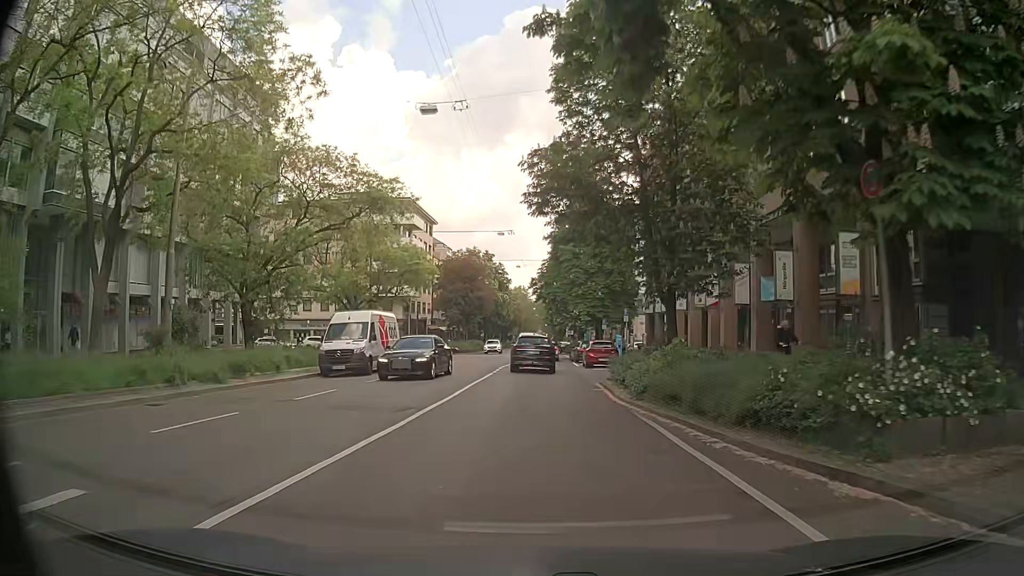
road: secondary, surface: asphalt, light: Day
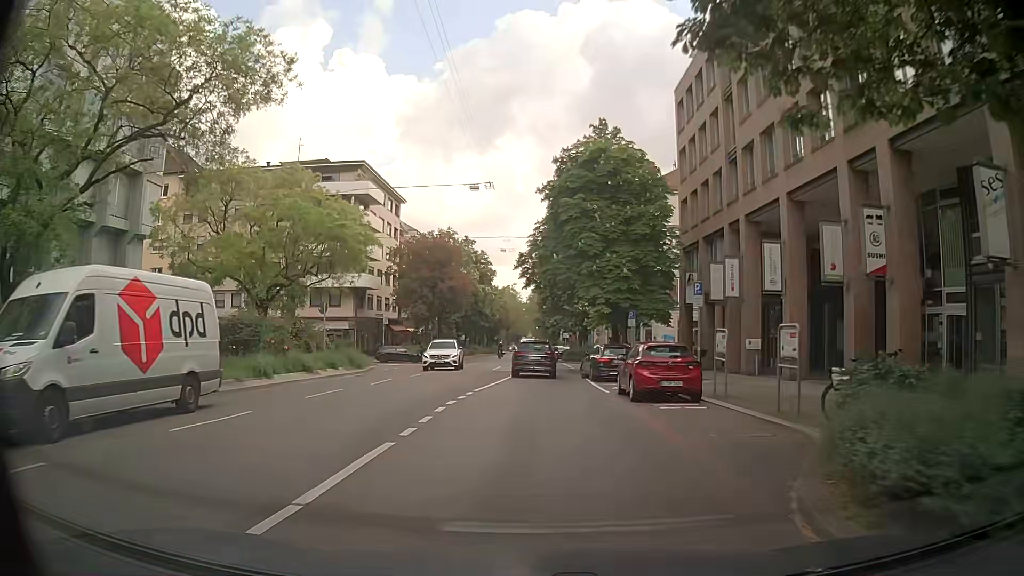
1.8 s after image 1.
(+0.3, +18.2) m; +2°
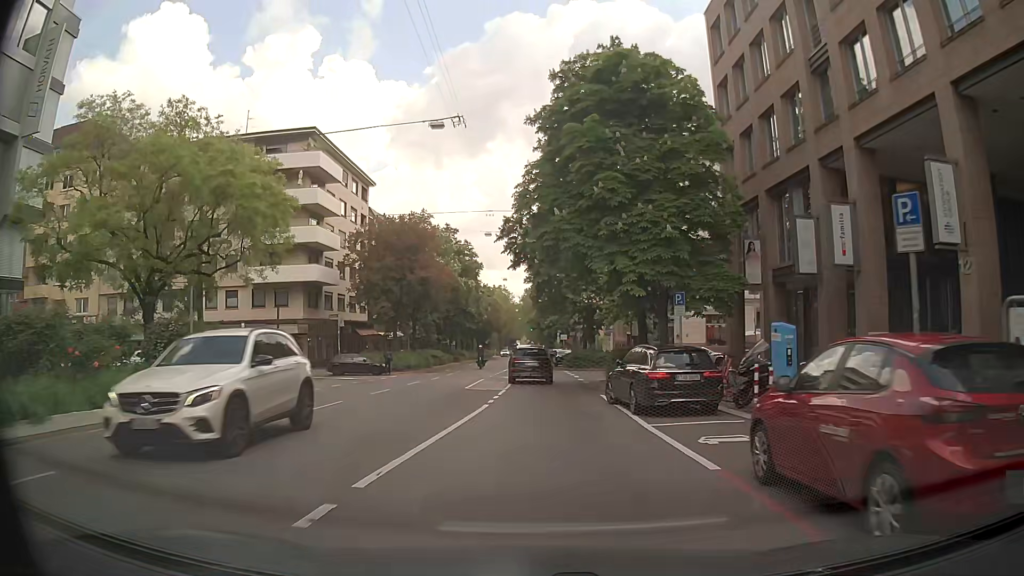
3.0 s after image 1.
(0.0, +12.2) m; 0°
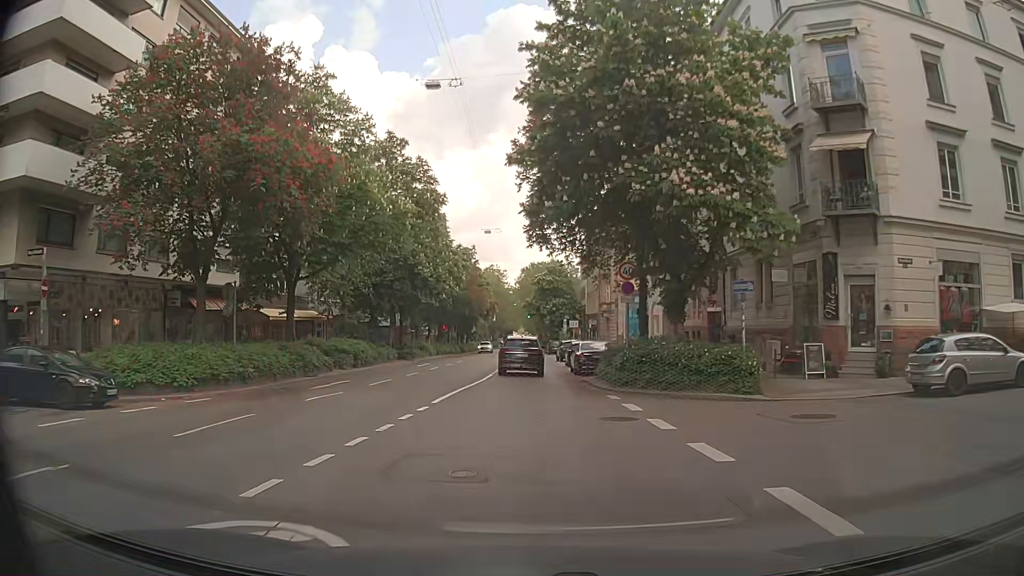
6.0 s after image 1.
(-0.6, +30.9) m; -2°
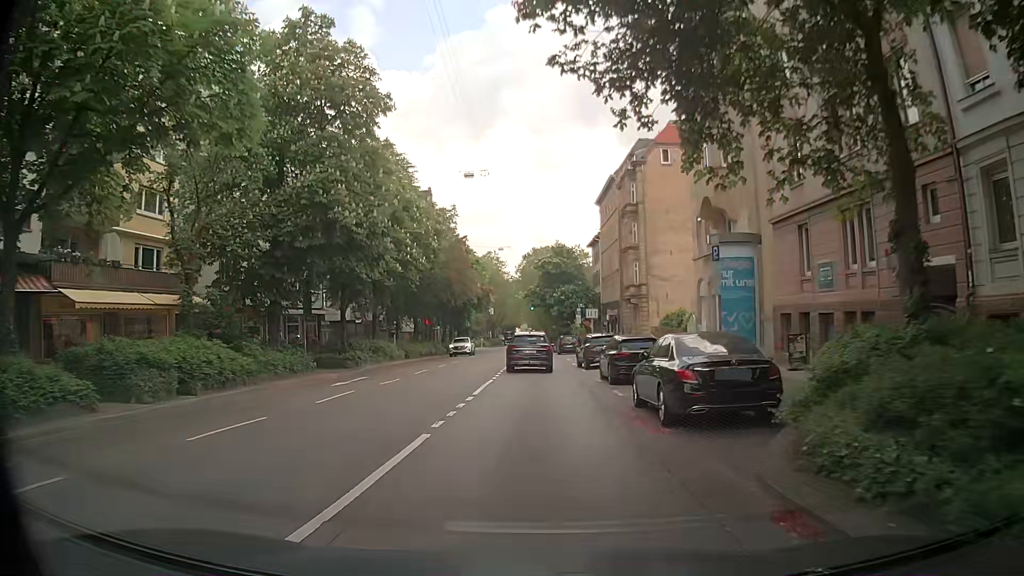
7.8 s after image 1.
(+0.4, +18.6) m; +2°
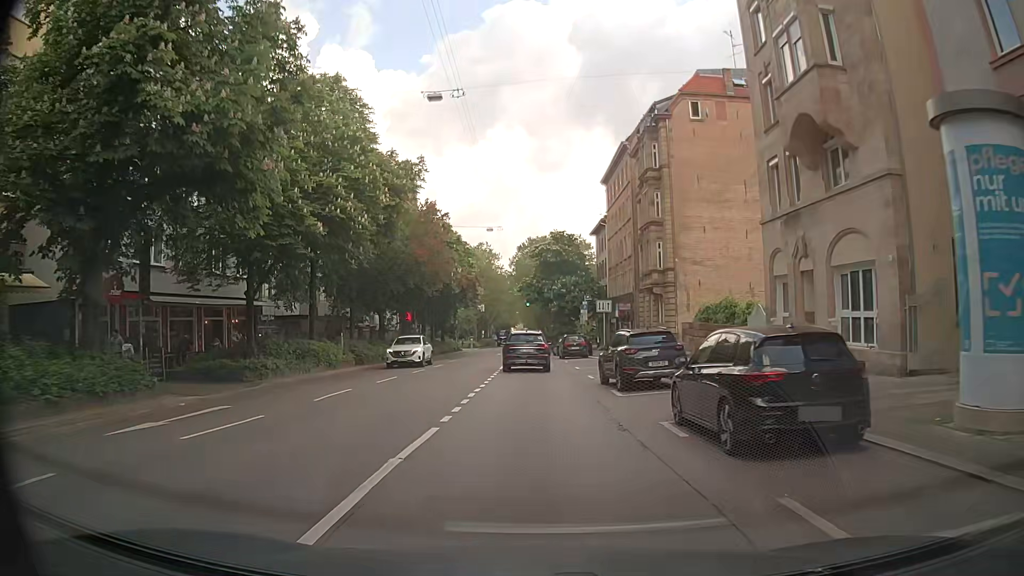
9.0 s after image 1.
(+0.1, +12.5) m; +2°
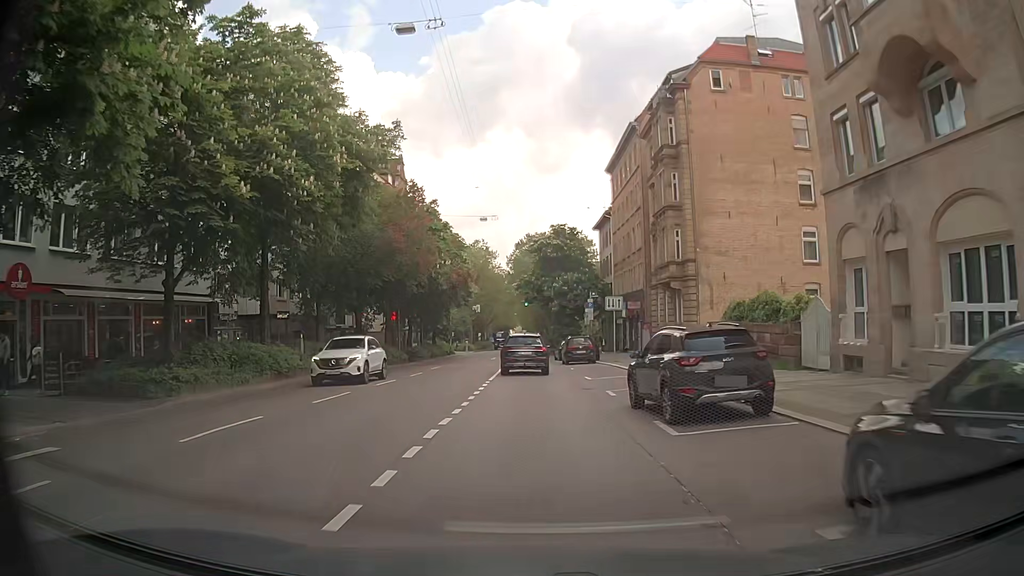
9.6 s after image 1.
(-0.2, +6.2) m; -2°
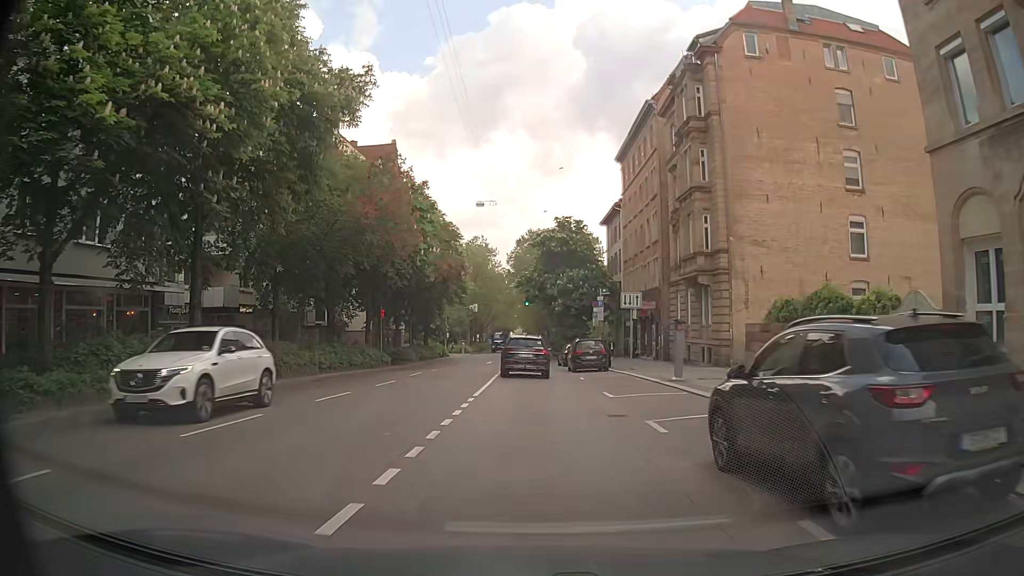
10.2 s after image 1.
(0.0, +6.2) m; 0°
